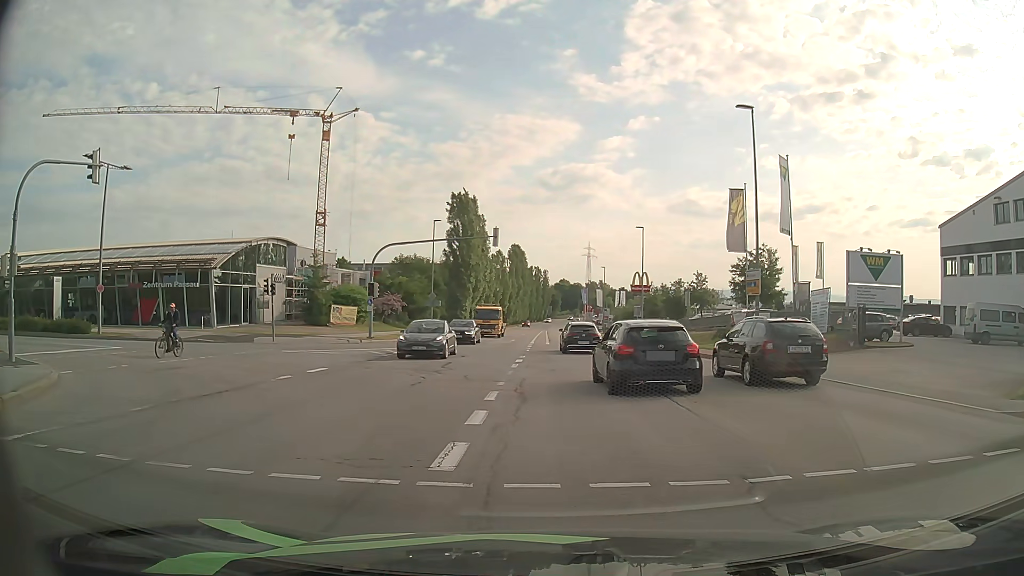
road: secondary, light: Day
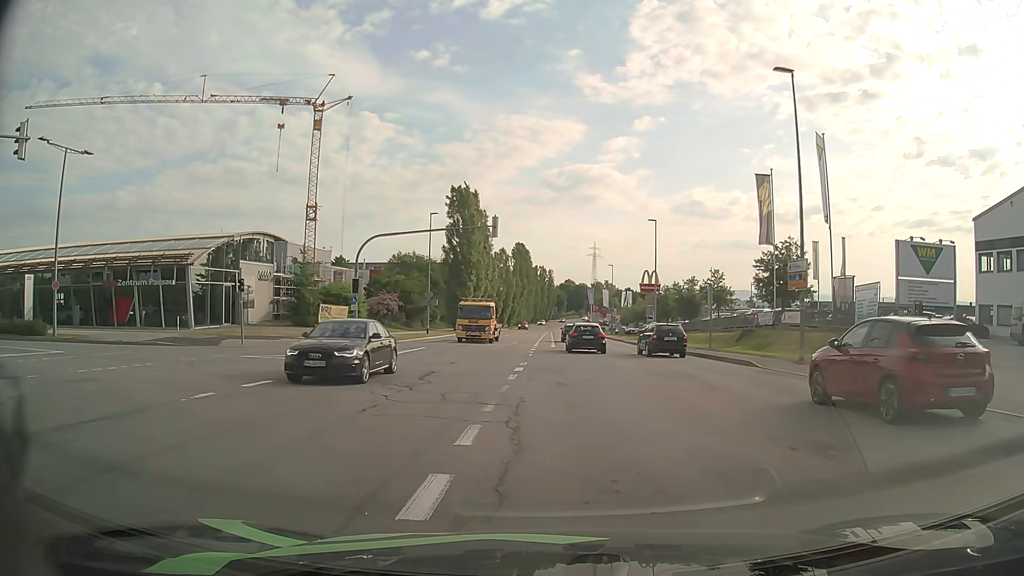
(-0.1, +4.6) m; -1°
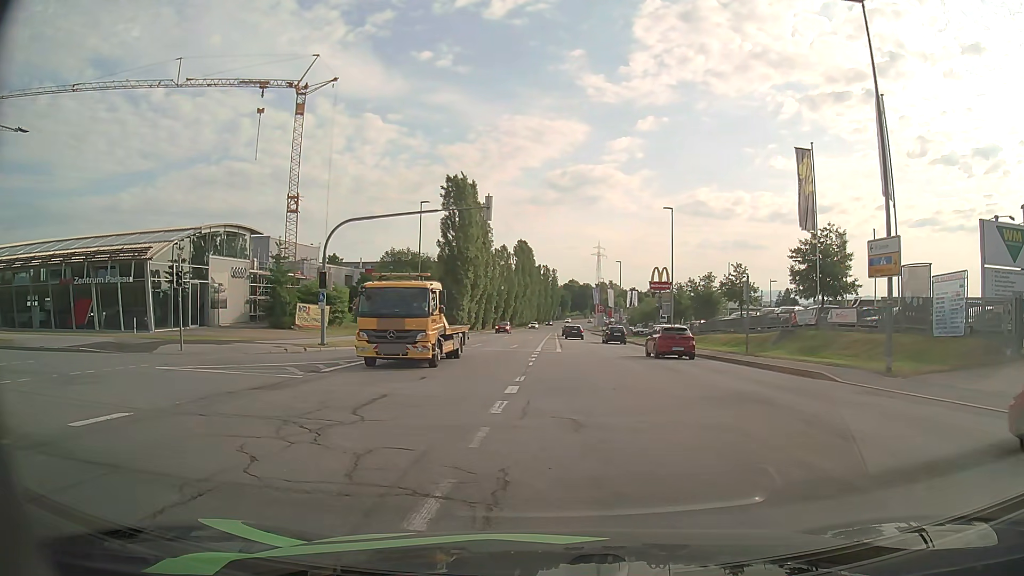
(0.0, +6.0) m; 0°
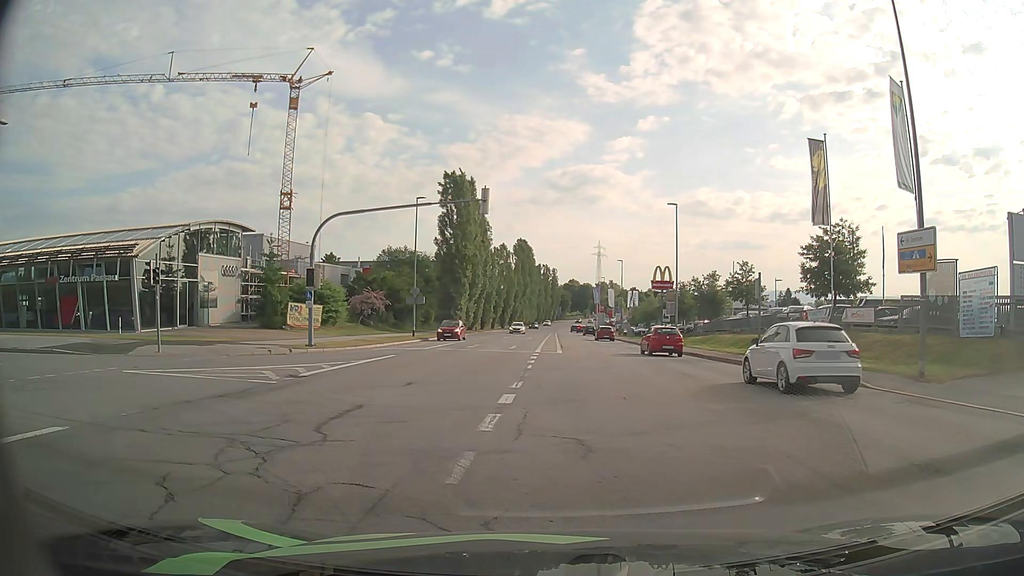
(0.0, +1.7) m; 0°
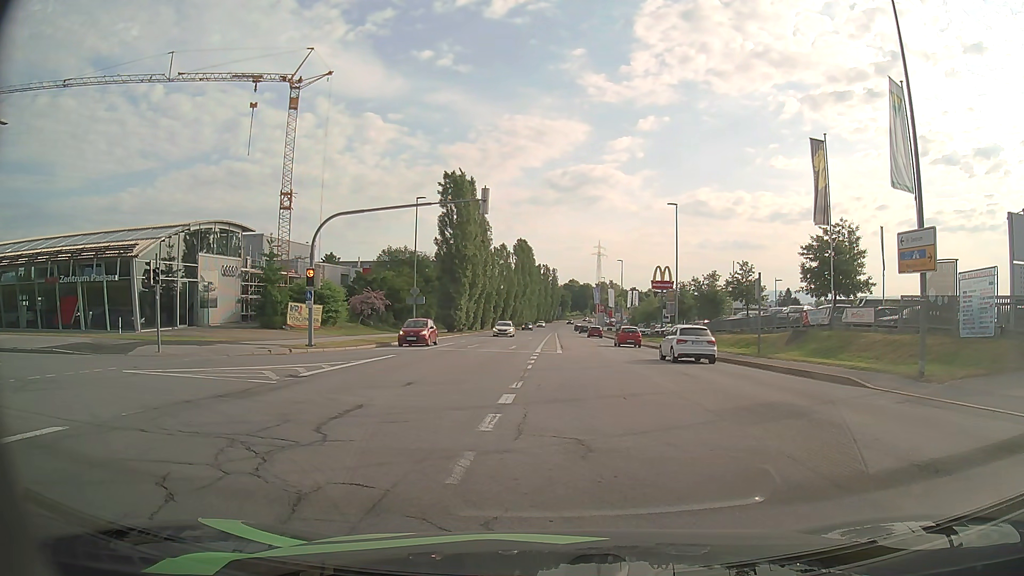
(0.0, 0.0) m; 0°
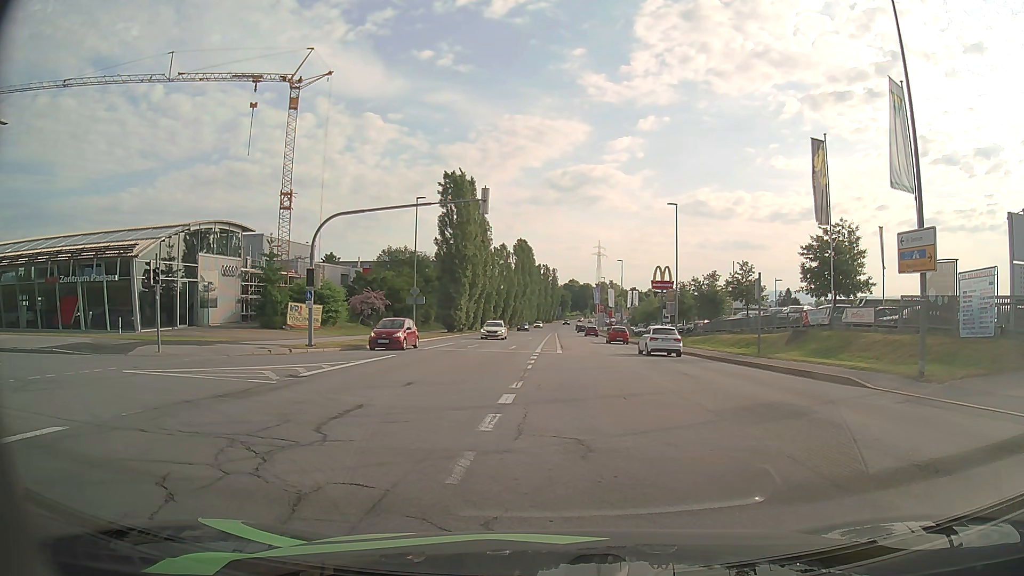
(0.0, 0.0) m; 0°
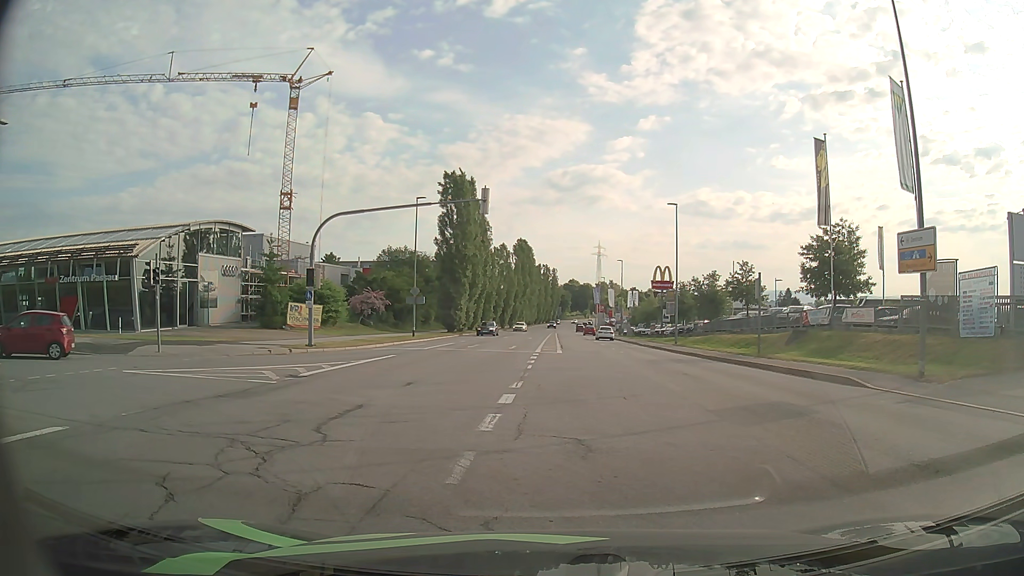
(0.0, 0.0) m; 0°
(-3, +9) (-12, +14) (-21, +15) (-31, +16) (-41, +16) (-51, +17) (-61, +19) (-71, +21) (-81, +24) (-90, +27) m
